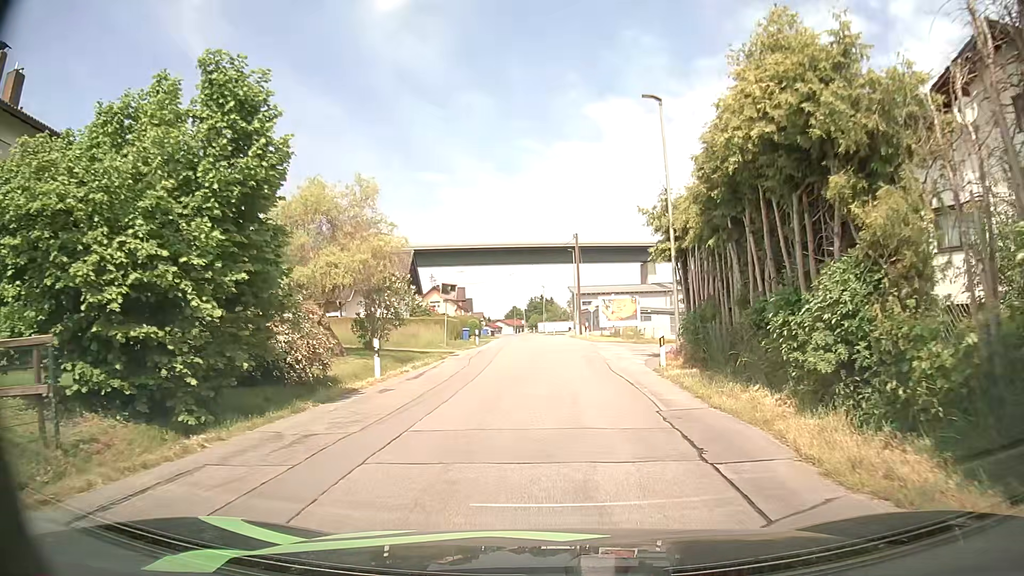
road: unclassified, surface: asphalt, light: Day
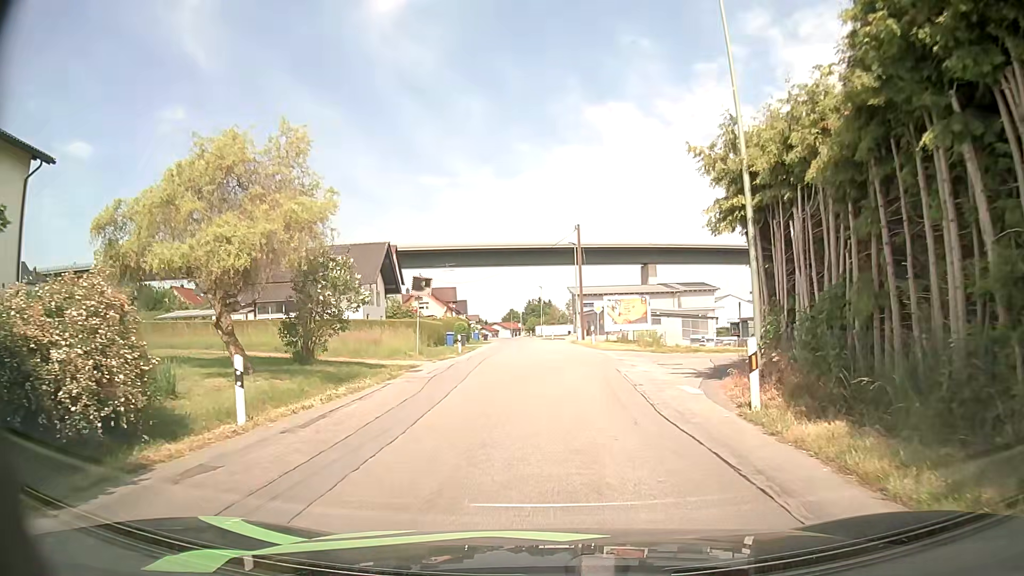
(0.0, +8.0) m; +1°
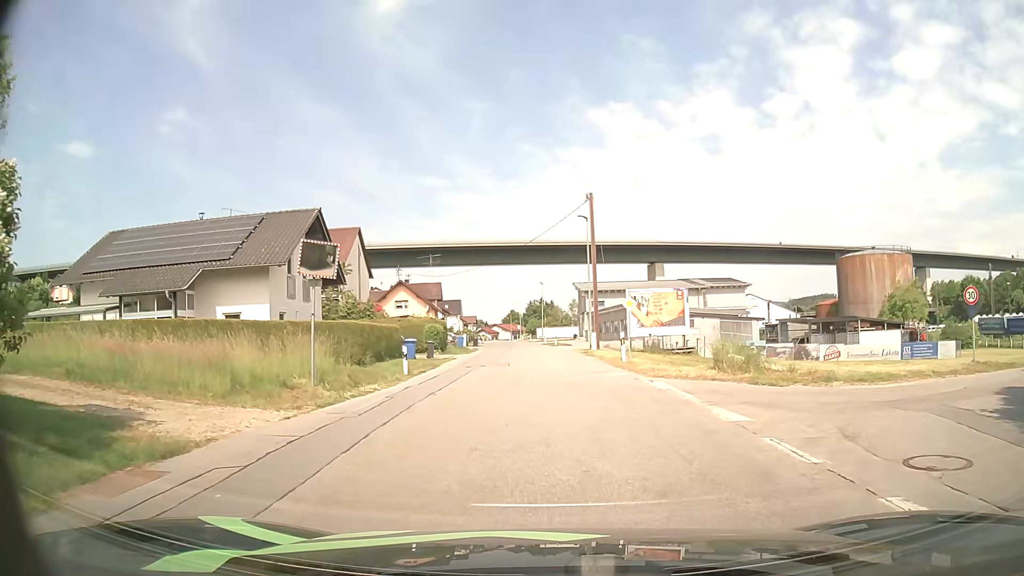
(-0.2, +14.9) m; -1°
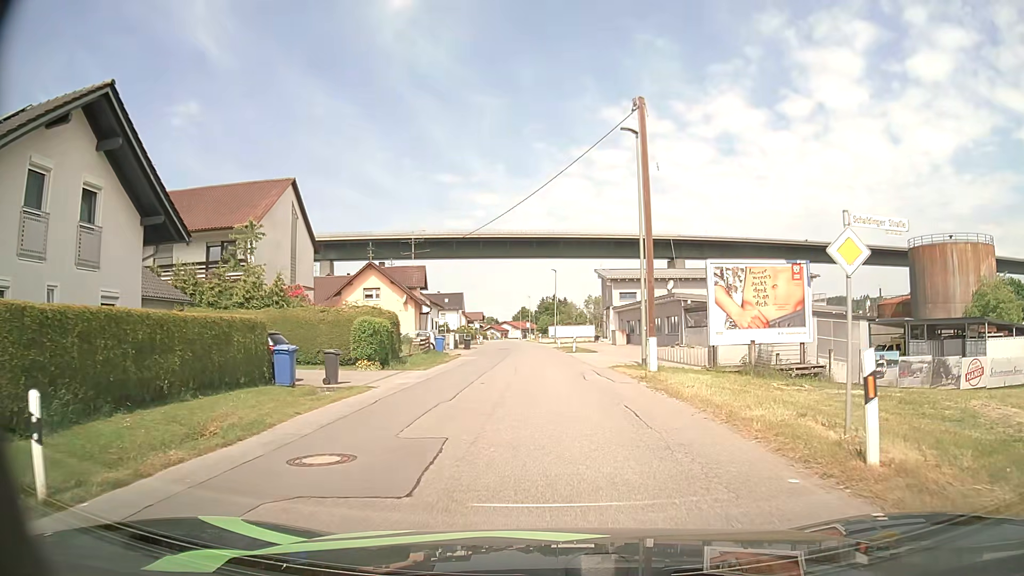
(-0.1, +18.5) m; -1°
